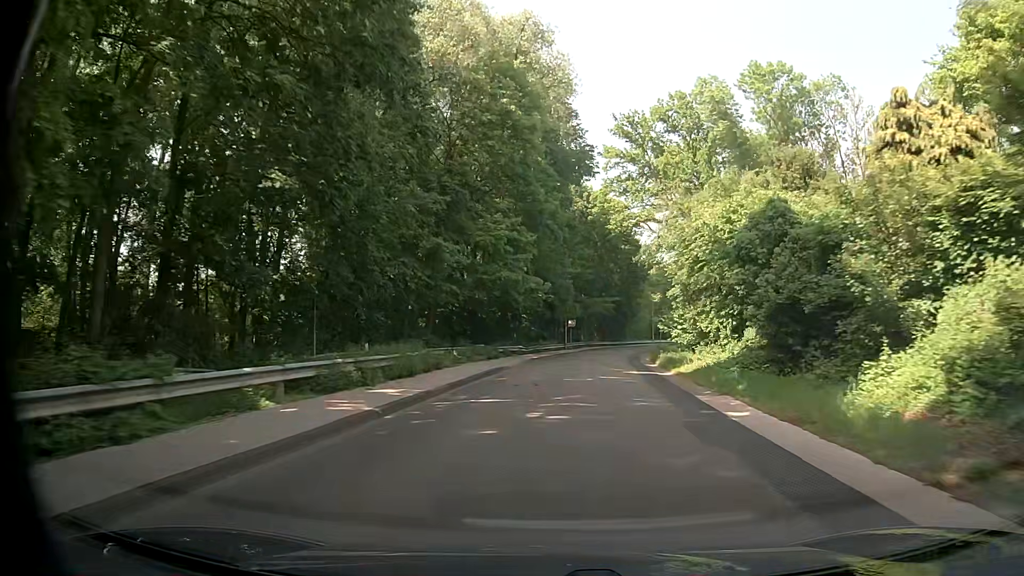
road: tertiary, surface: asphalt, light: Day
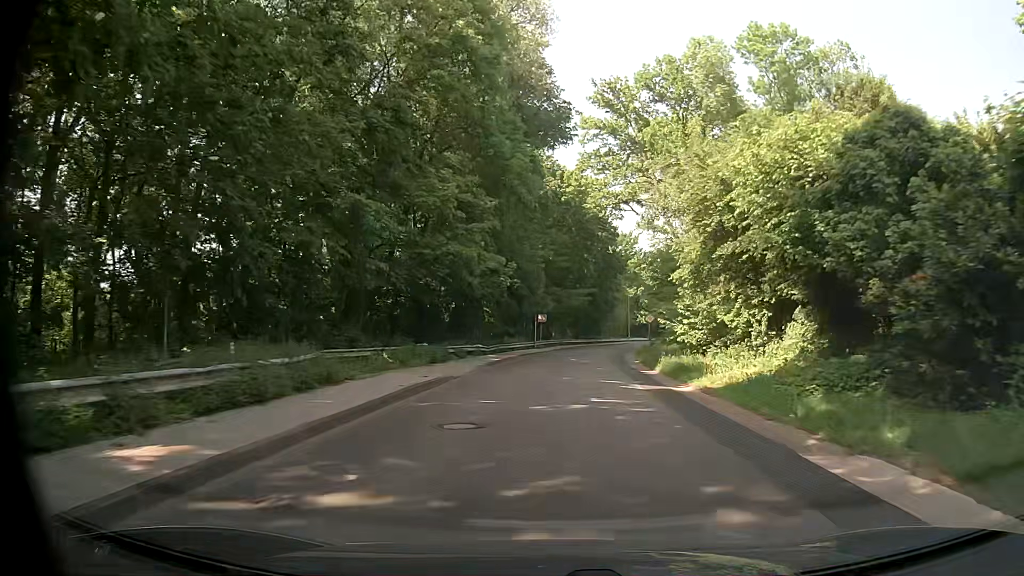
(+0.2, +9.0) m; +3°
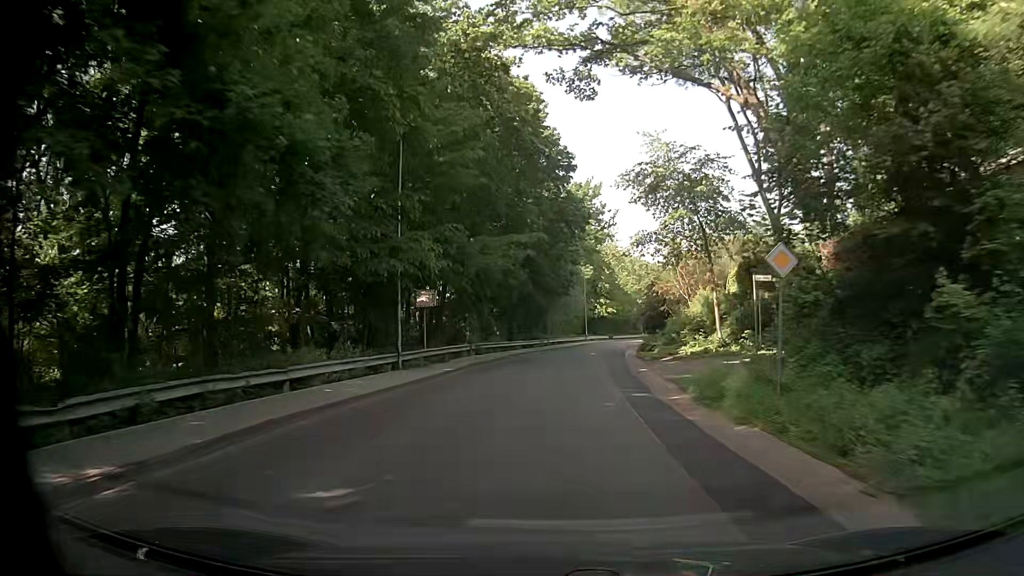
(+2.0, +34.6) m; +5°
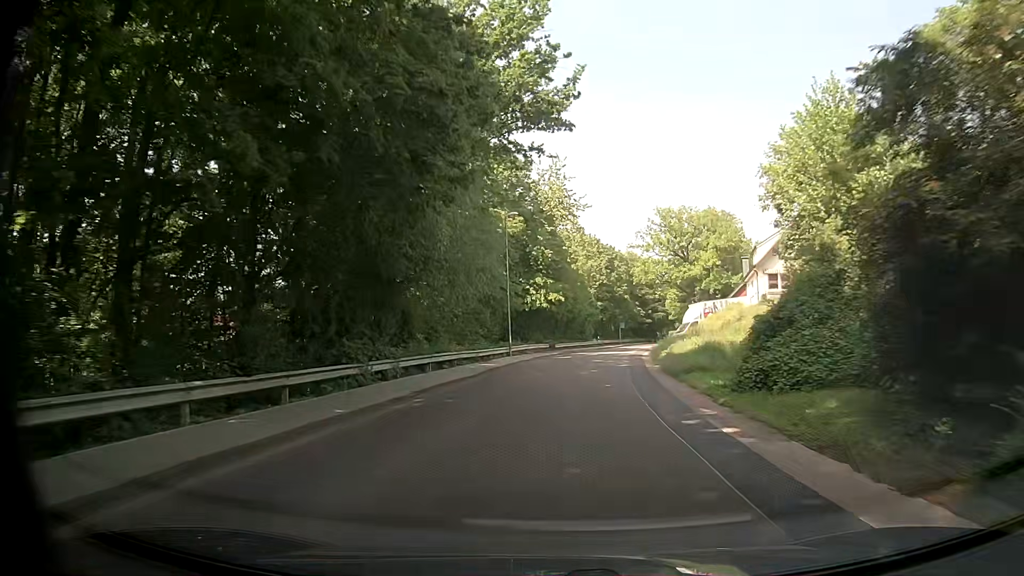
(+2.0, +42.2) m; +6°
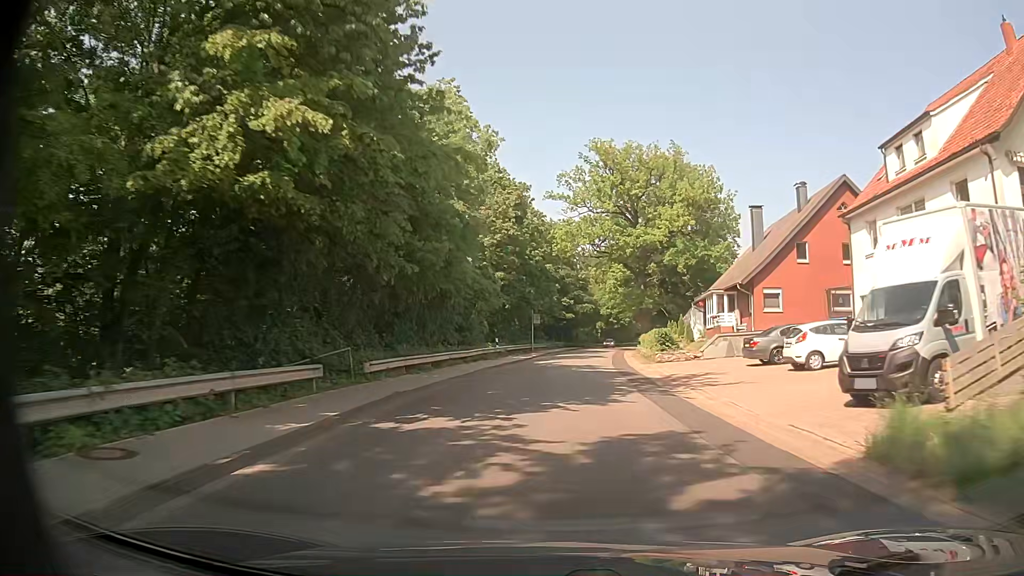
(+2.6, +42.3) m; +9°
